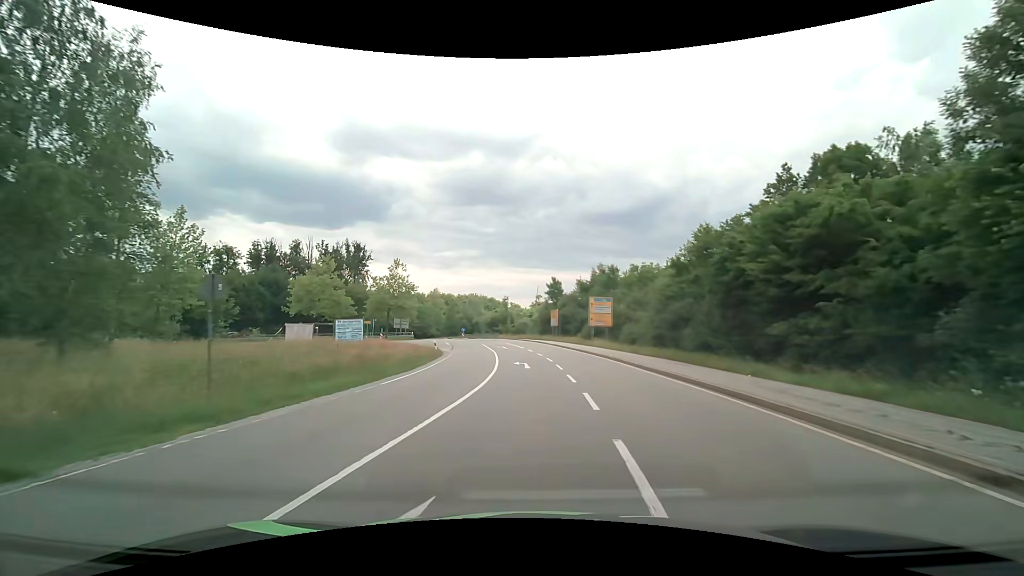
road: secondary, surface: asphalt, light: Day
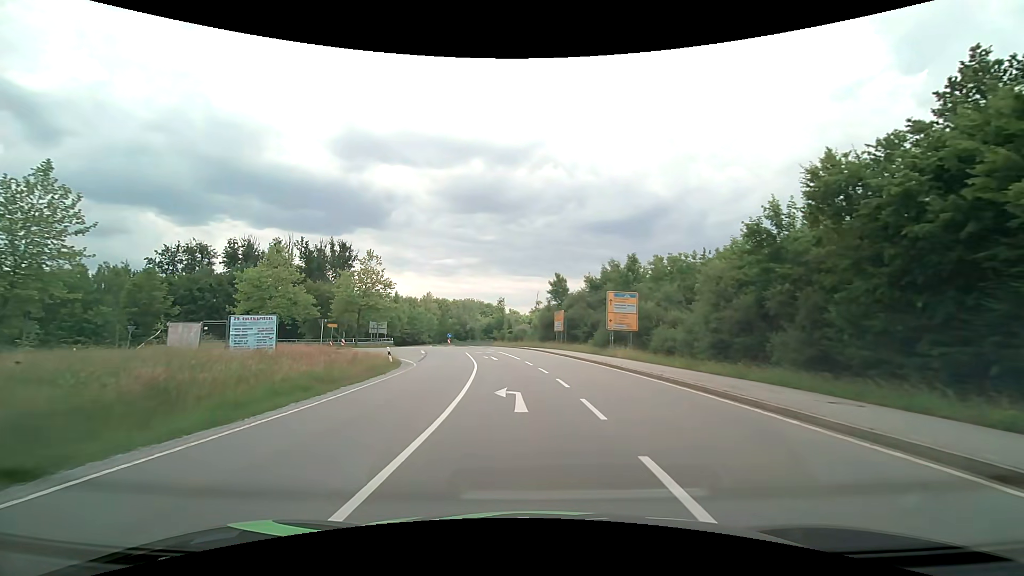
(0.0, +12.8) m; 0°
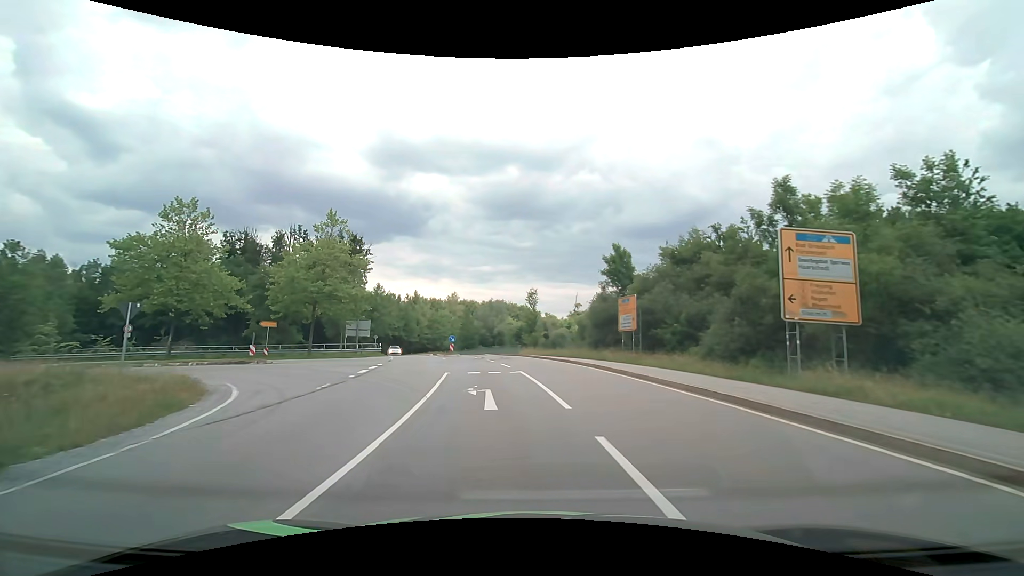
(-0.6, +22.8) m; -4°
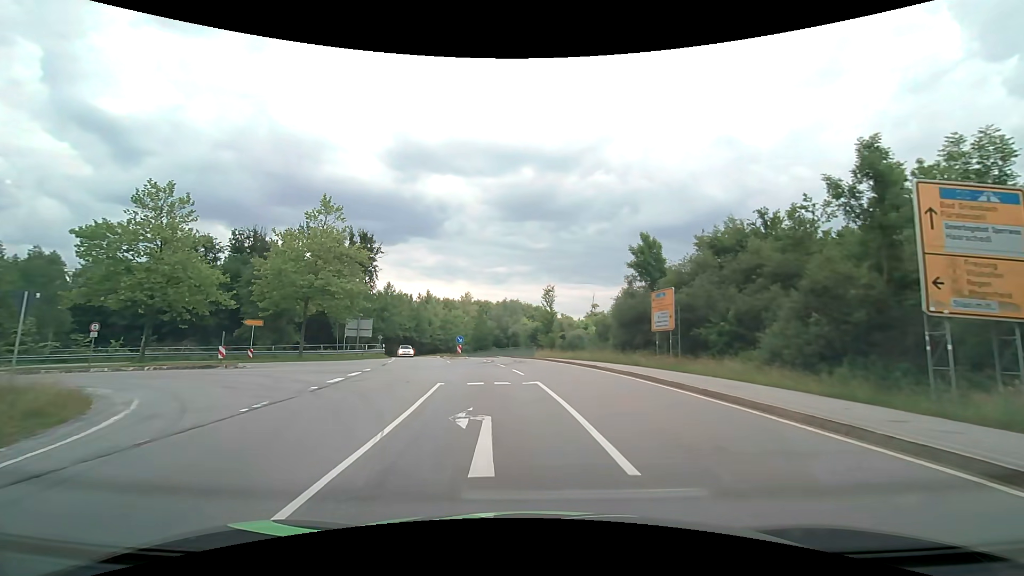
(-0.1, +4.7) m; -2°
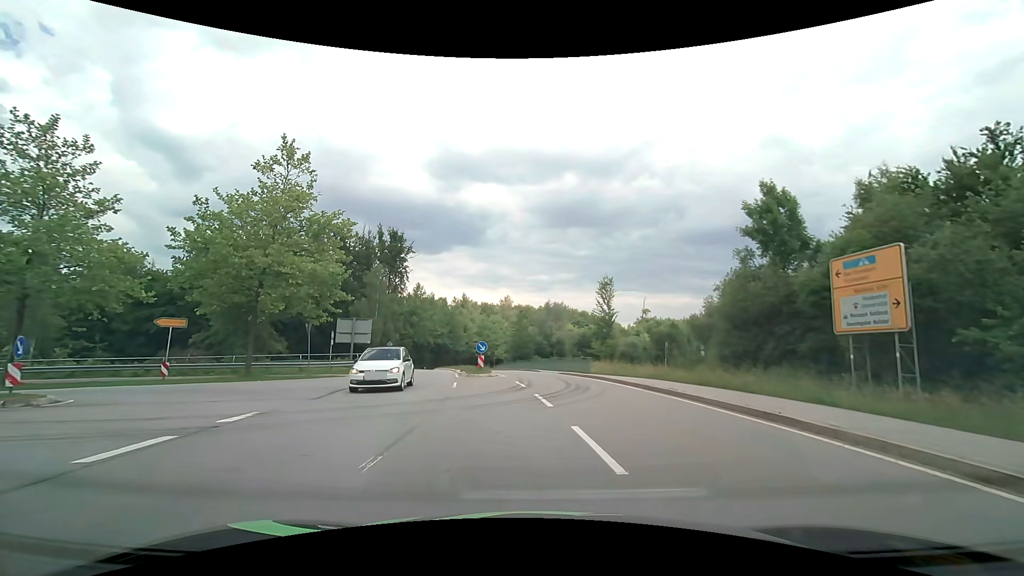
(-0.5, +12.7) m; -5°
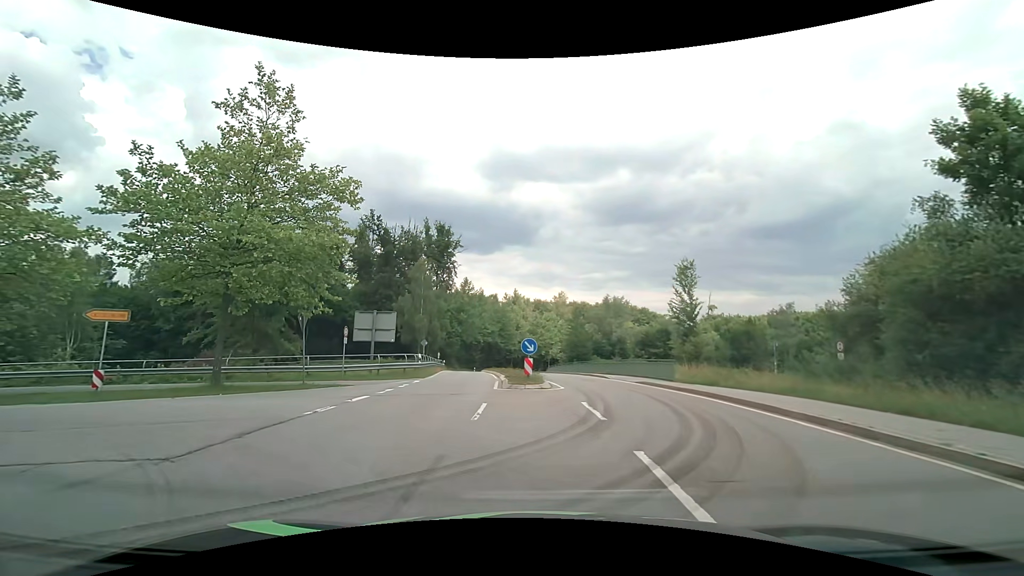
(-0.2, +7.7) m; -6°
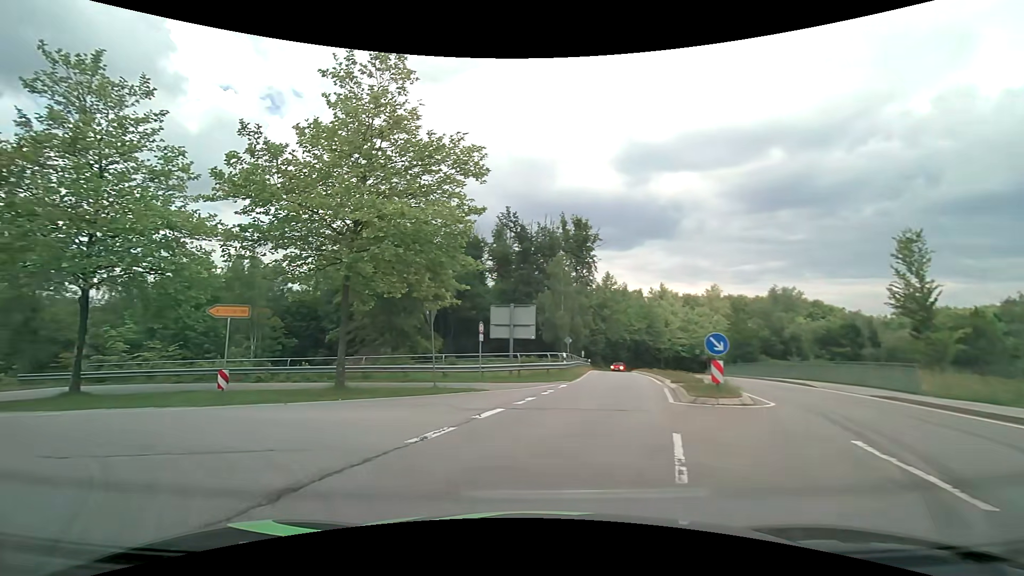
(-0.5, +4.4) m; -16°
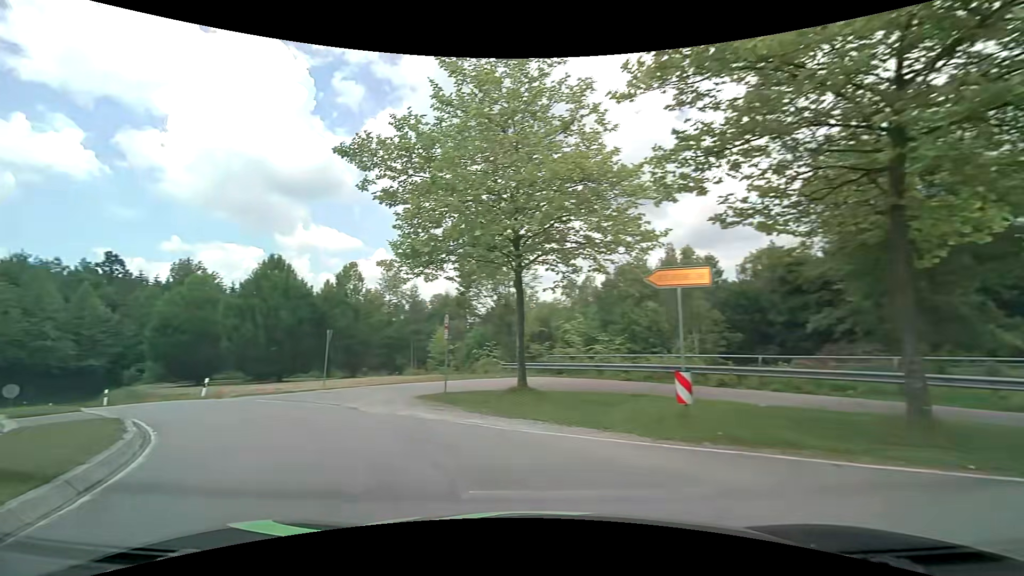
(-3.3, +7.6) m; -47°
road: primary_link
(-3, +9) (-10, +17) (-17, +23) (-25, +29) (-34, +35) (-41, +41) (-48, +49) (-53, +58) (-55, +67) (-54, +77) m
